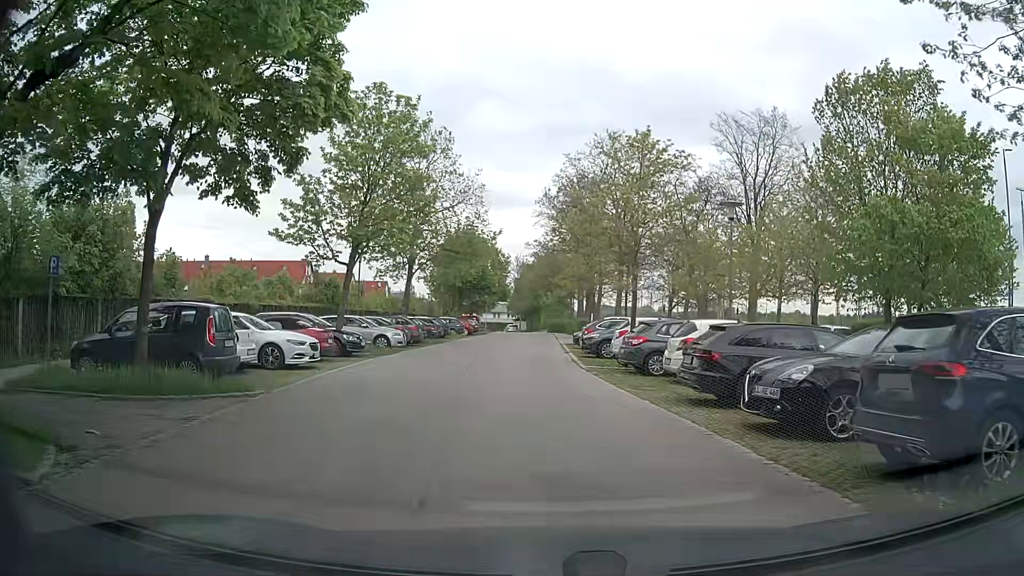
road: residential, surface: asphalt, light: Day
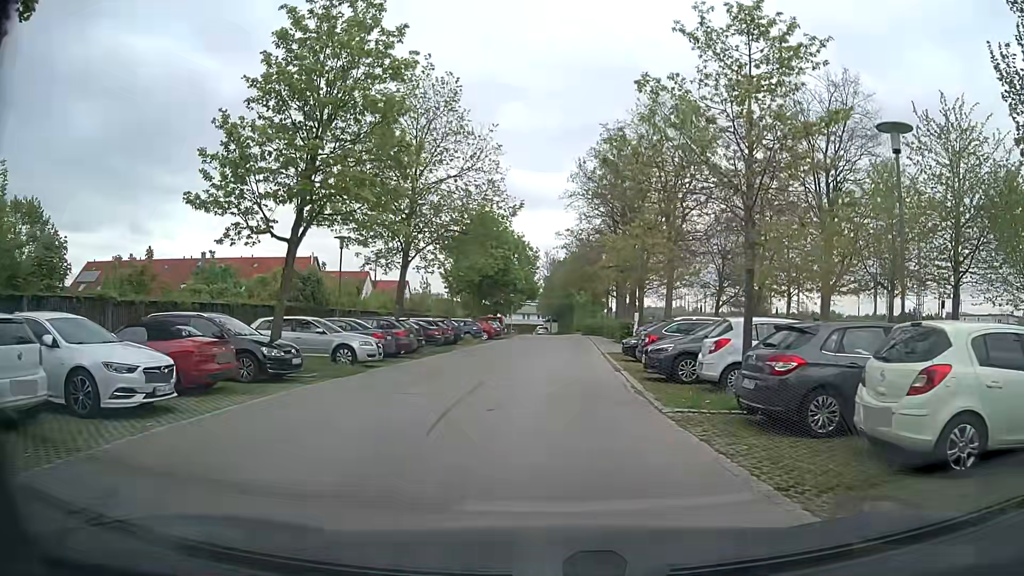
(-0.2, +9.1) m; -3°
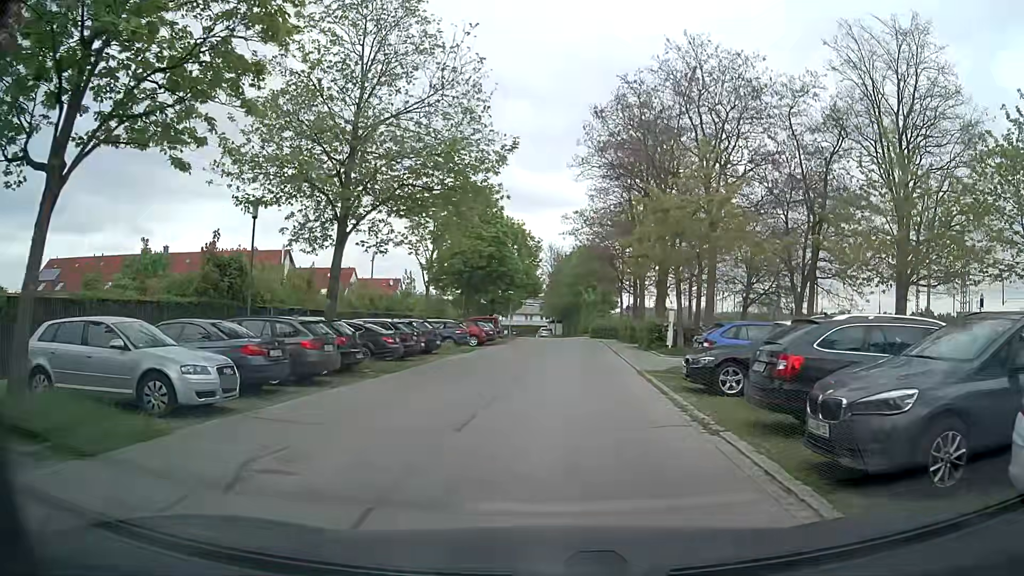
(0.0, +9.9) m; 0°
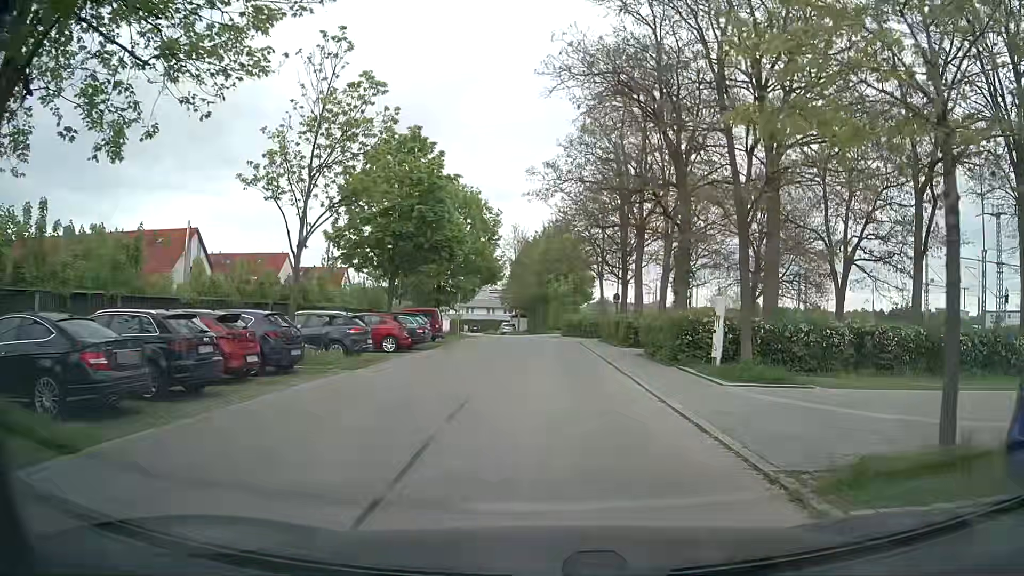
(+0.3, +13.3) m; +3°
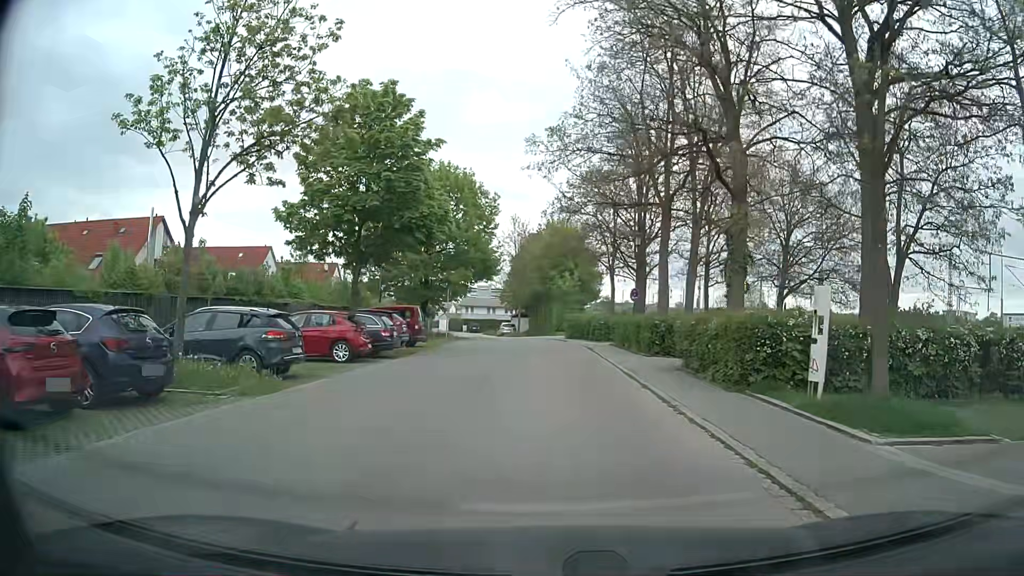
(0.0, +6.2) m; 0°
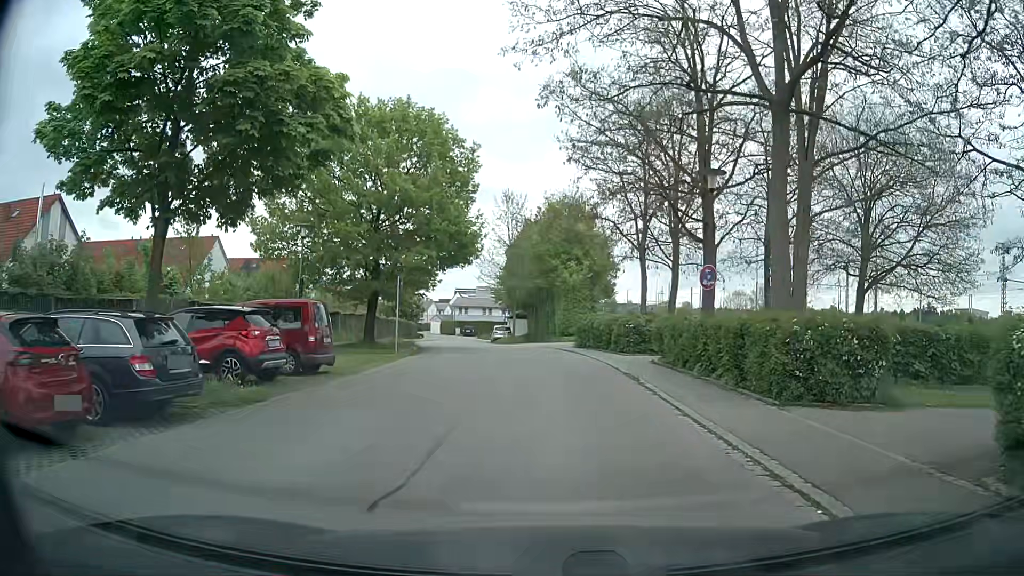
(-0.1, +13.2) m; 0°
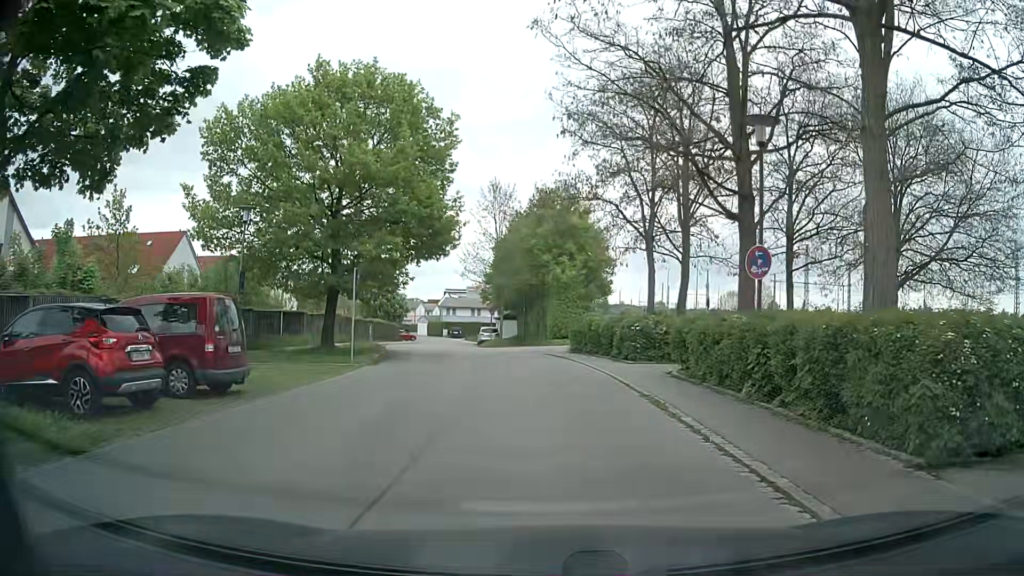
(0.0, +4.7) m; -1°
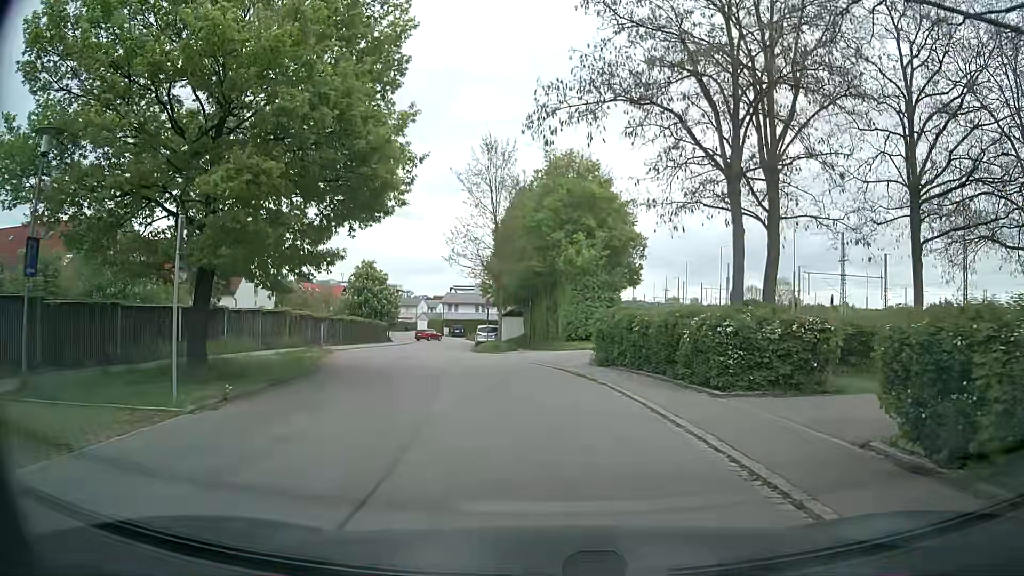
(+0.2, +11.0) m; +1°
(0, +10) (-2, +20) (-4, +30) (-6, +39) (-8, +49) (-9, +59) (-10, +69) (-11, +79) (-14, +89) (-17, +98) m
